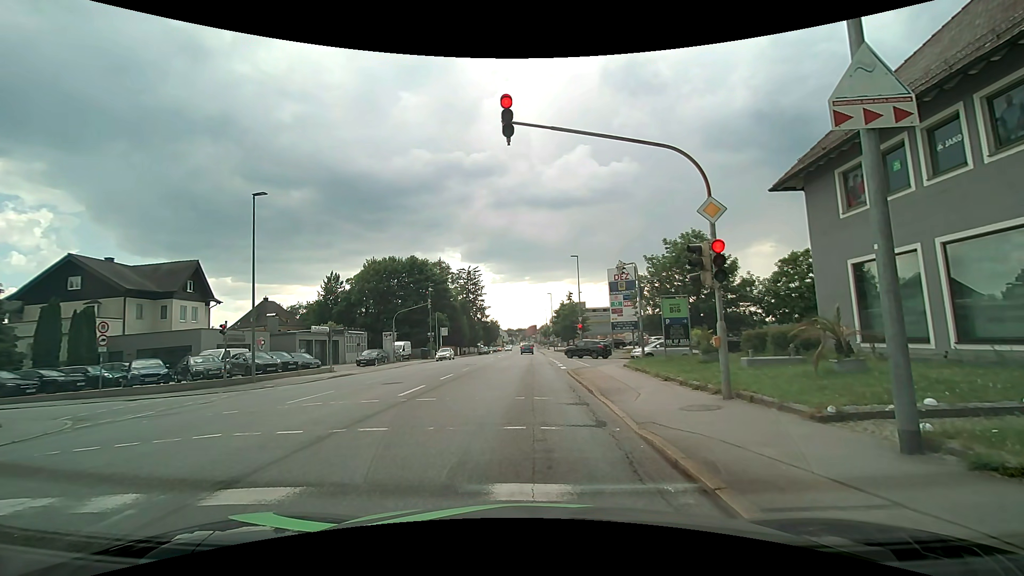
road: tertiary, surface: asphalt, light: Day
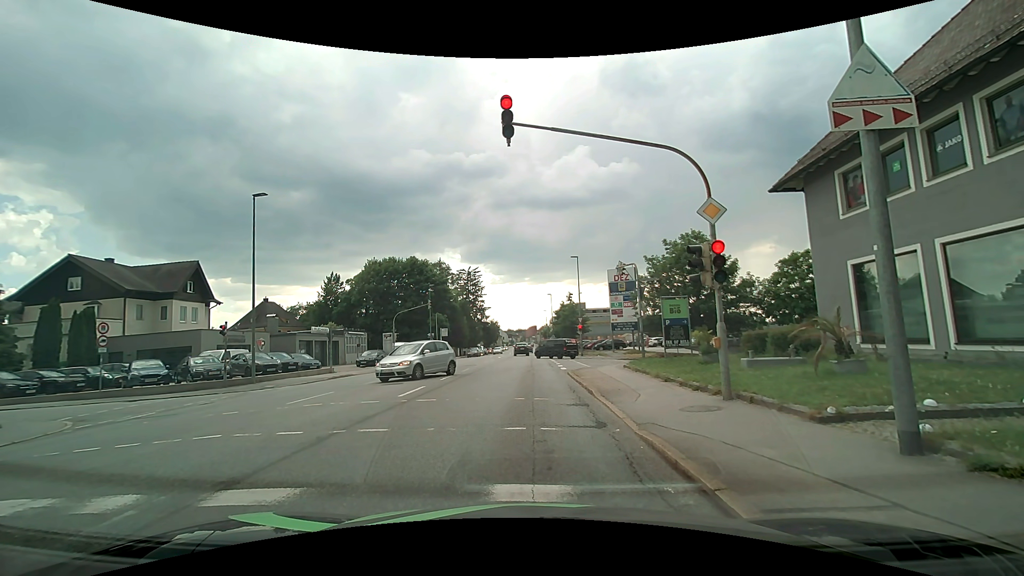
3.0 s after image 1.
(0.0, +0.1) m; 0°
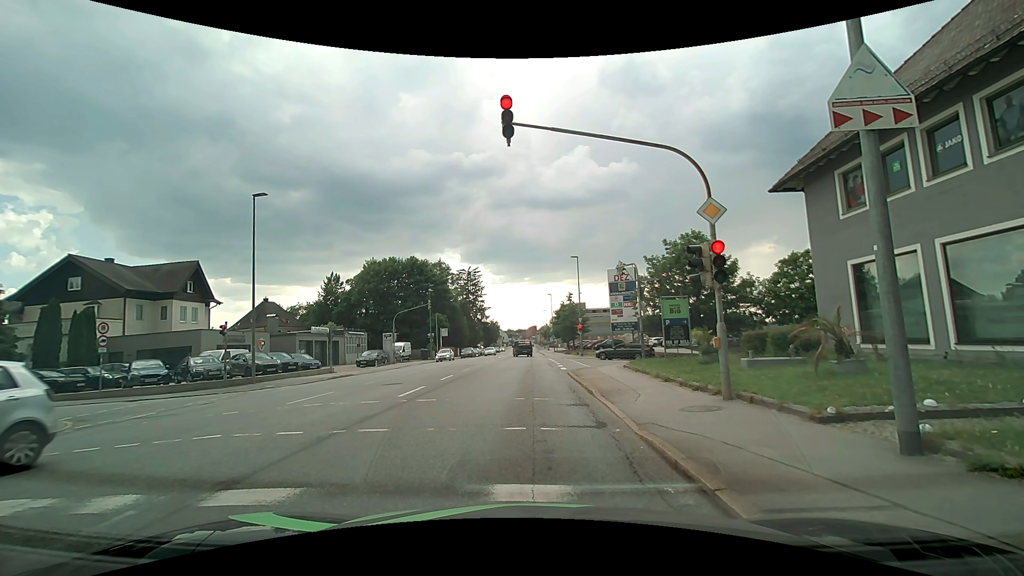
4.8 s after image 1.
(0.0, 0.0) m; 0°
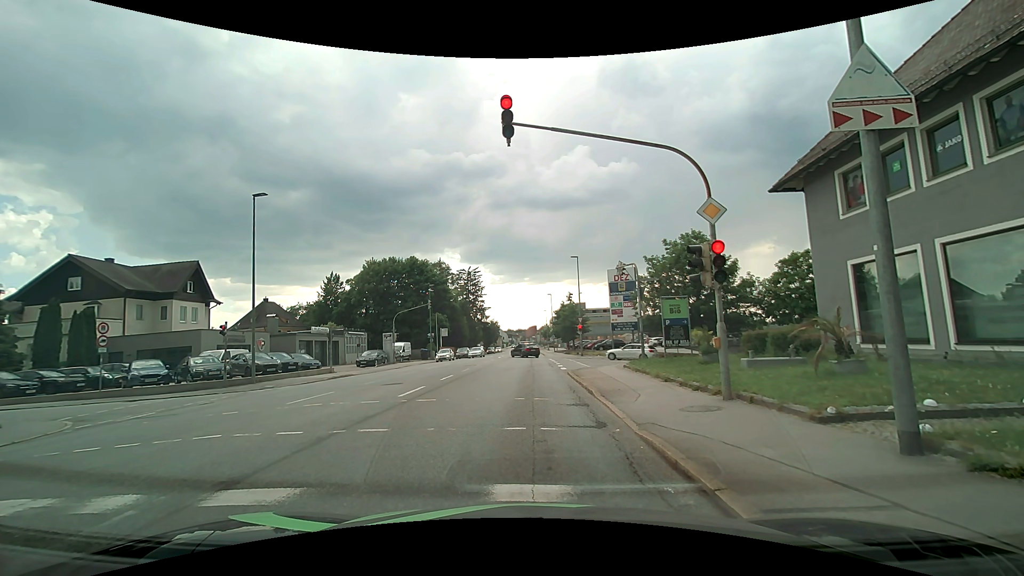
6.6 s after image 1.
(0.0, 0.0) m; 0°
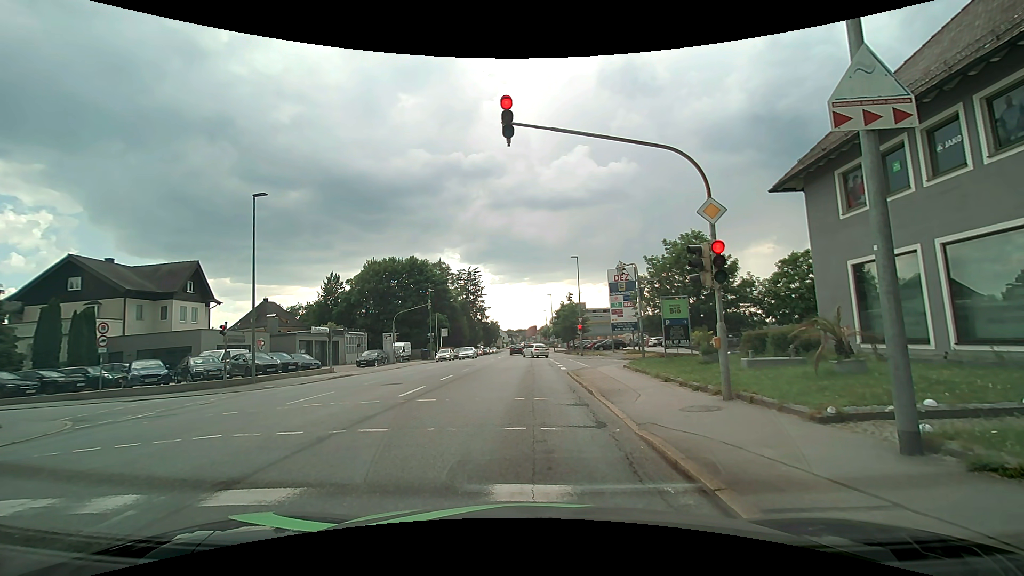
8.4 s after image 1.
(0.0, 0.0) m; 0°
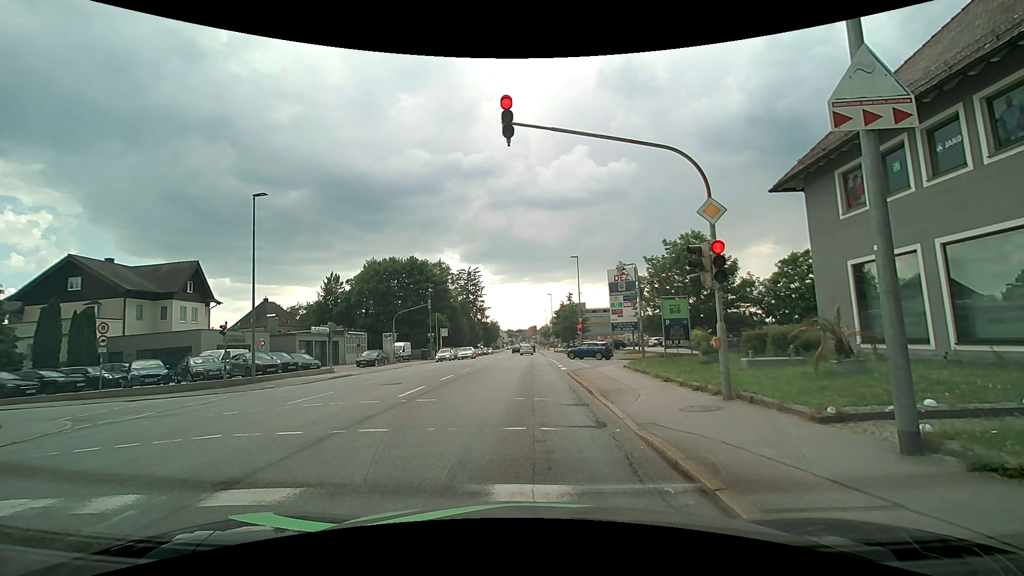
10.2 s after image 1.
(0.0, 0.0) m; 0°
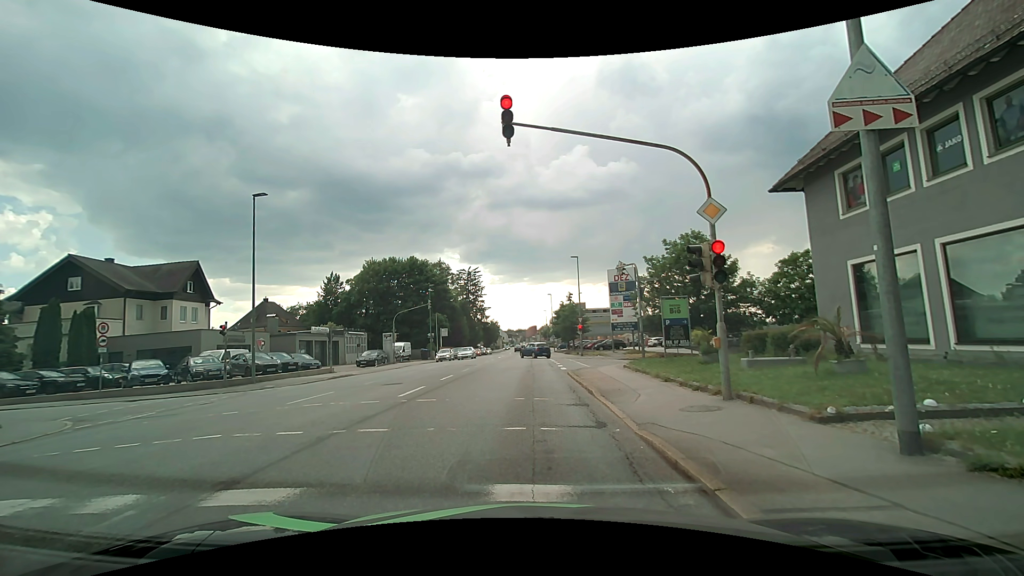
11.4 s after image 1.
(0.0, 0.0) m; 0°
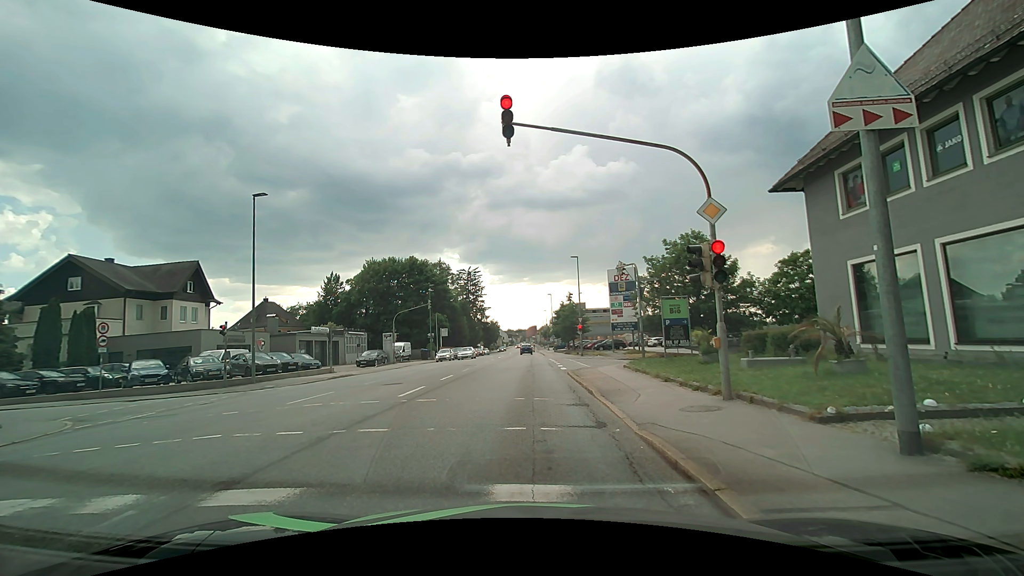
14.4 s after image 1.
(0.0, 0.0) m; 0°
(0, +10) (-1, +20) (-1, +30) (-1, +40) (-1, +50) (-1, +60) (-2, +70) (-2, +80) (-2, +90) (-3, +100) m
